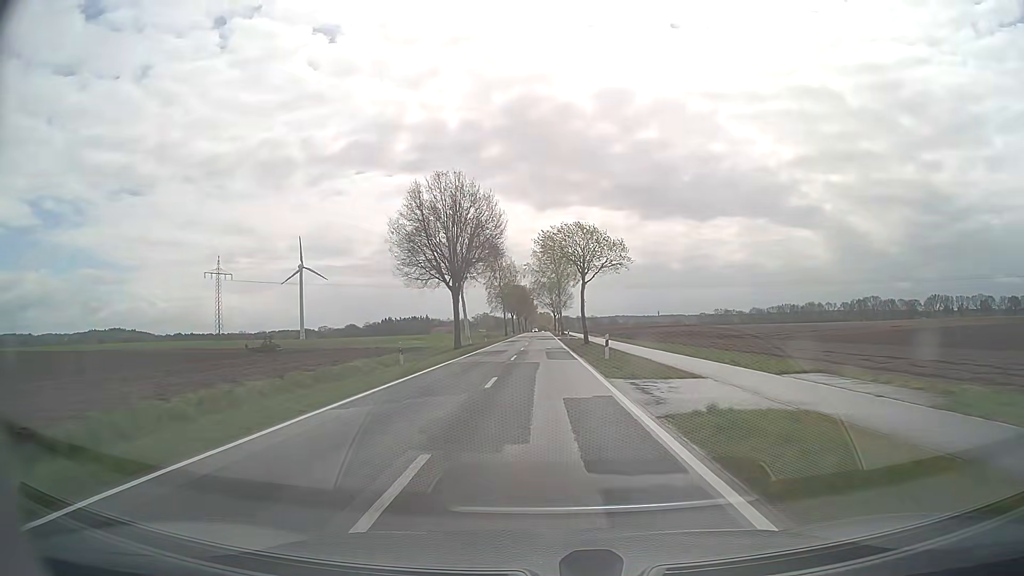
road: secondary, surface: asphalt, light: Day
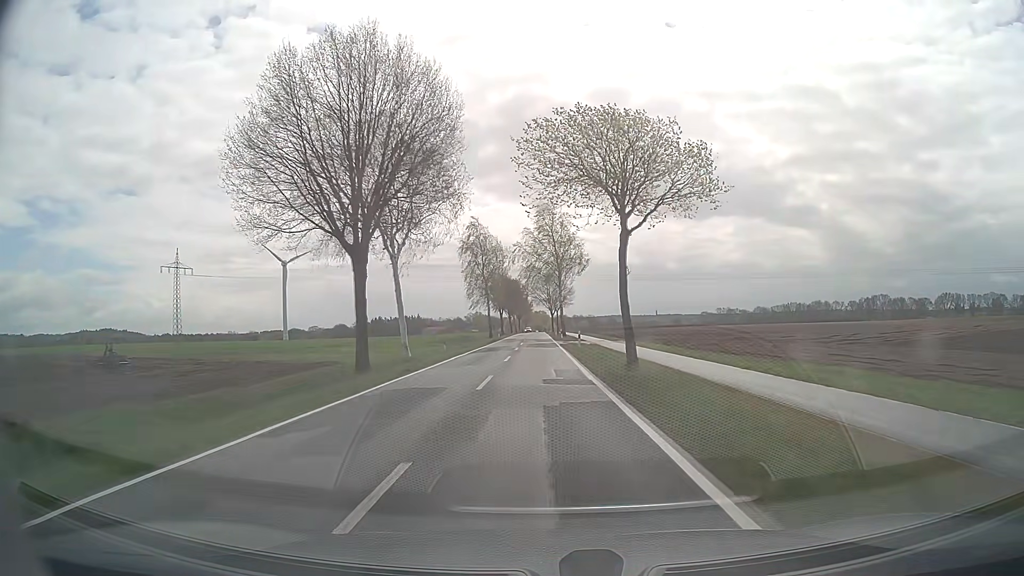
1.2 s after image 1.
(+0.1, +24.5) m; 0°
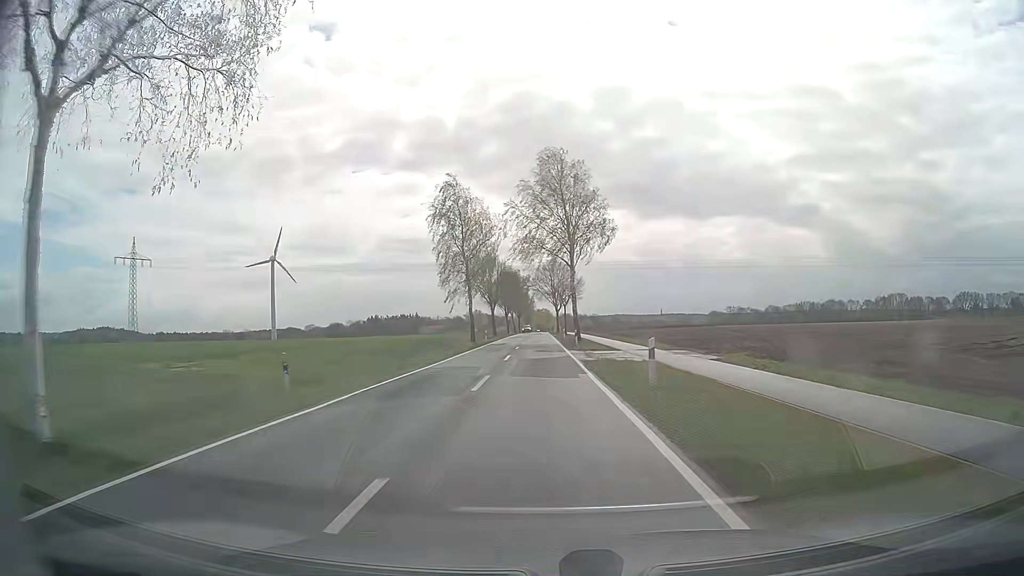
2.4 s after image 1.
(-0.1, +24.8) m; 0°
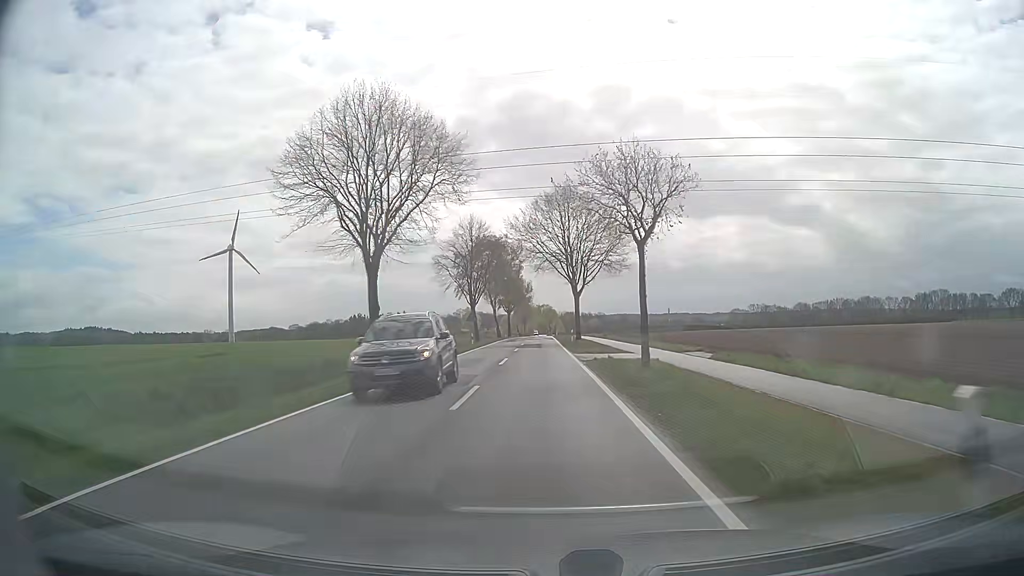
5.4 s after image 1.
(-0.2, +63.3) m; 0°
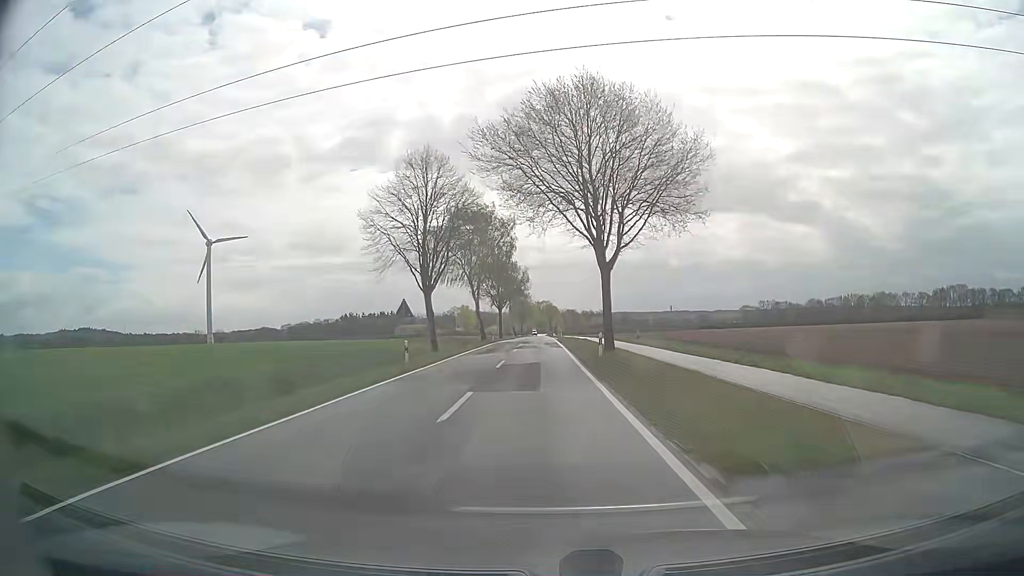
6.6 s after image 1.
(0.0, +25.4) m; 0°
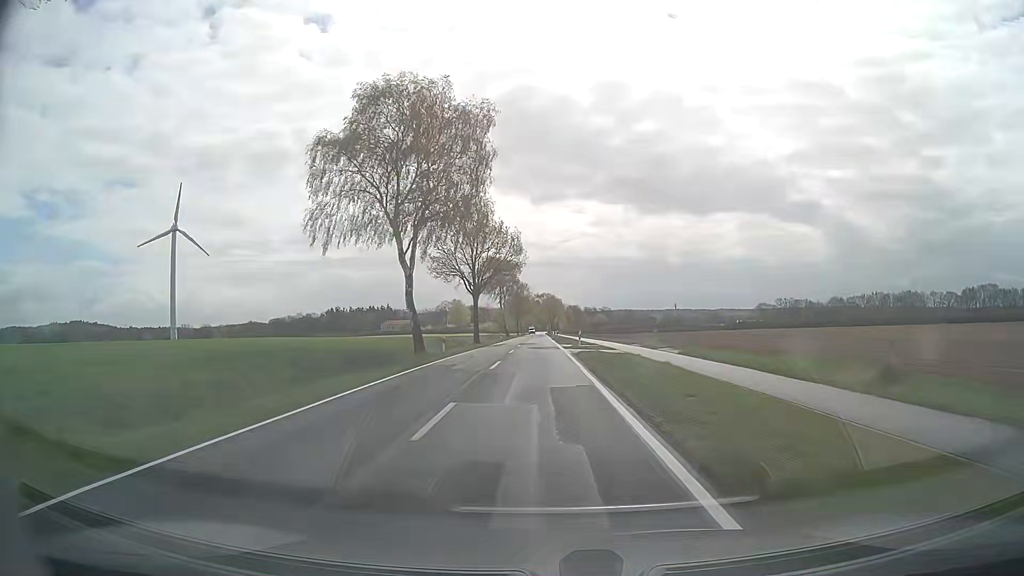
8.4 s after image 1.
(0.0, +37.4) m; 0°
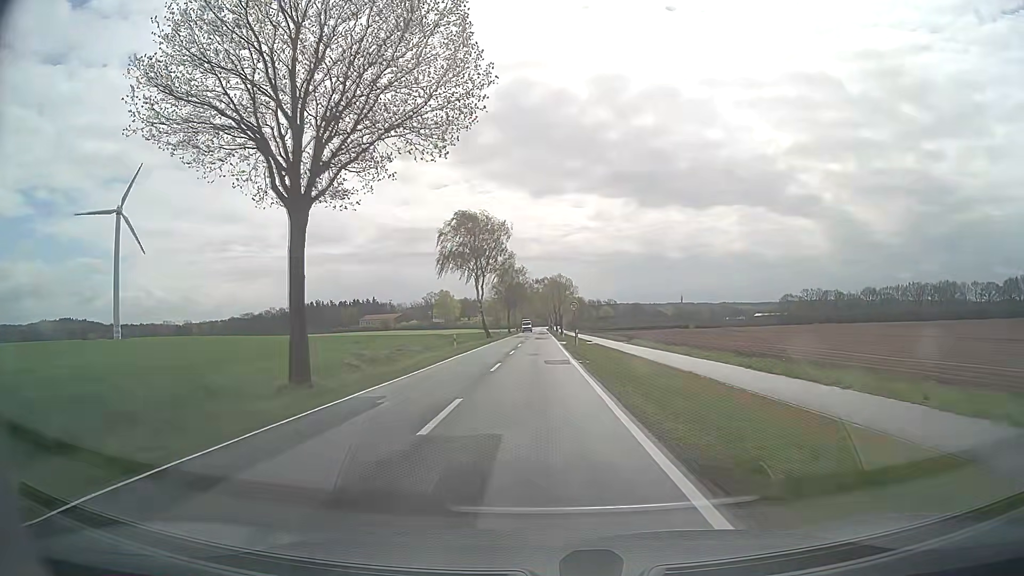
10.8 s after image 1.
(0.0, +47.6) m; 0°
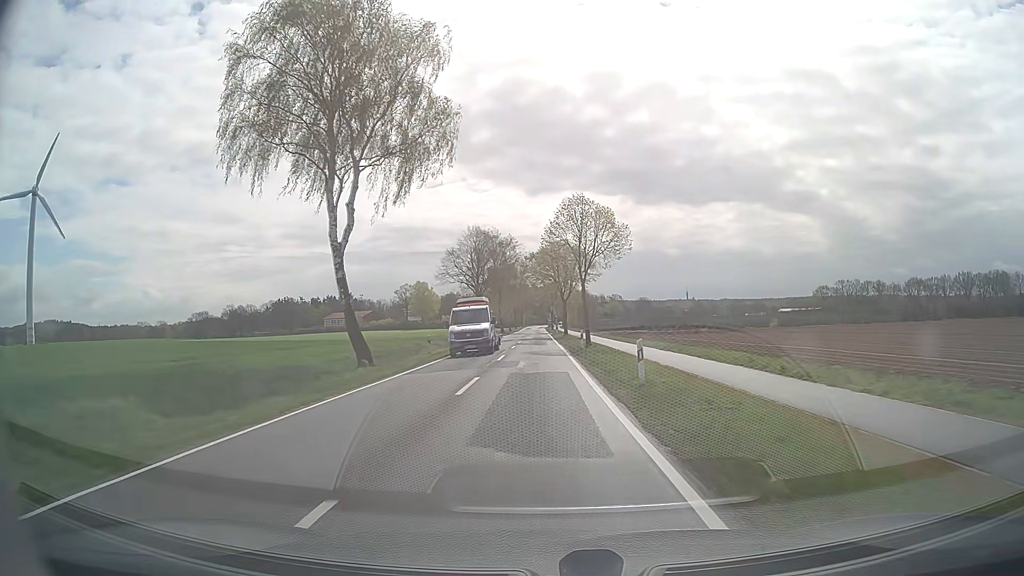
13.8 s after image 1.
(+0.1, +55.5) m; 0°
(0, +10) (0, +20) (0, +30) (0, +40) (0, +50) (0, +60) (0, +70) (0, +80) (0, +90) (0, +100) m
